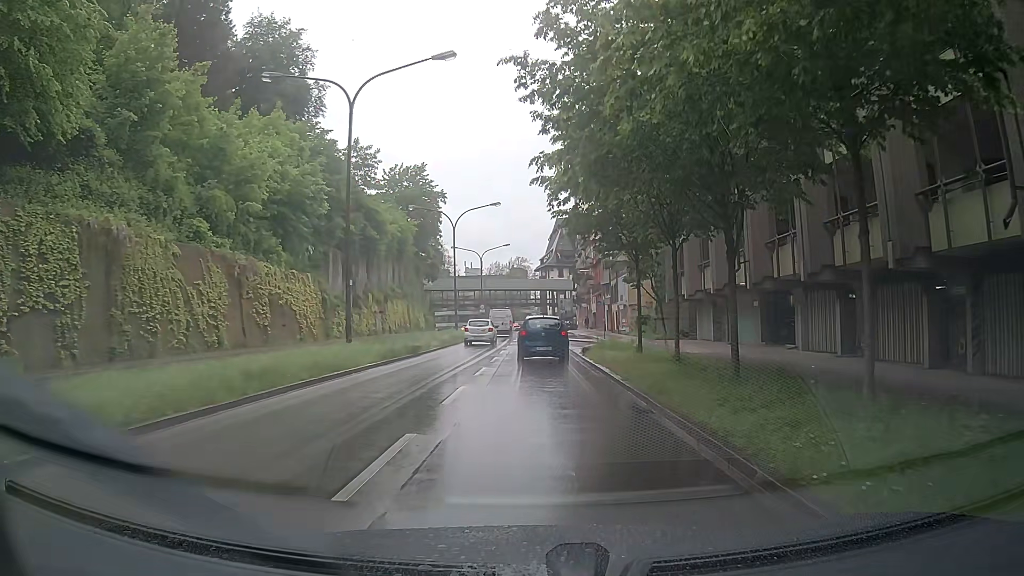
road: primary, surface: asphalt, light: Day
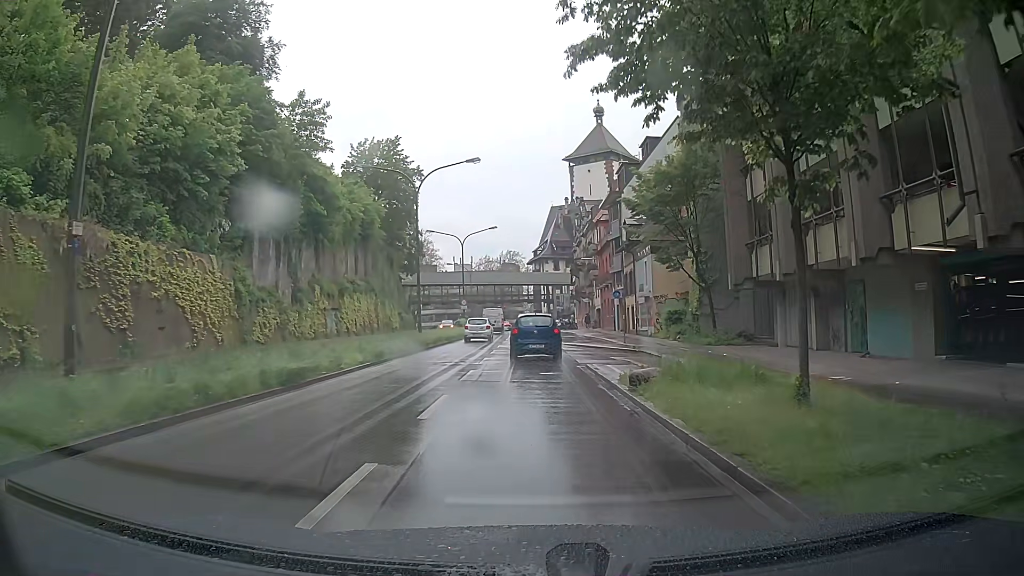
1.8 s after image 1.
(+0.2, +13.7) m; 0°
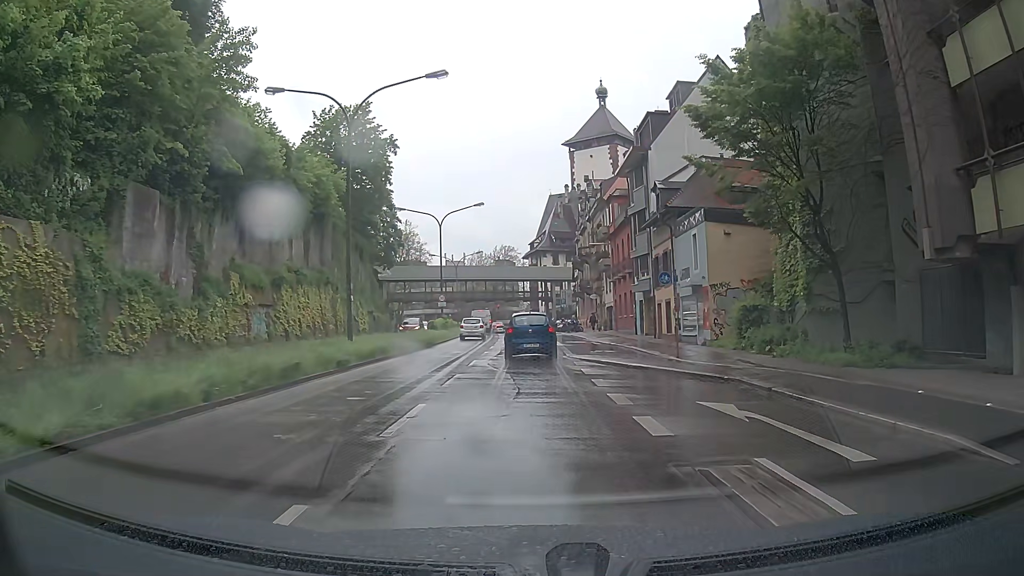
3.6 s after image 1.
(+0.3, +13.6) m; 0°
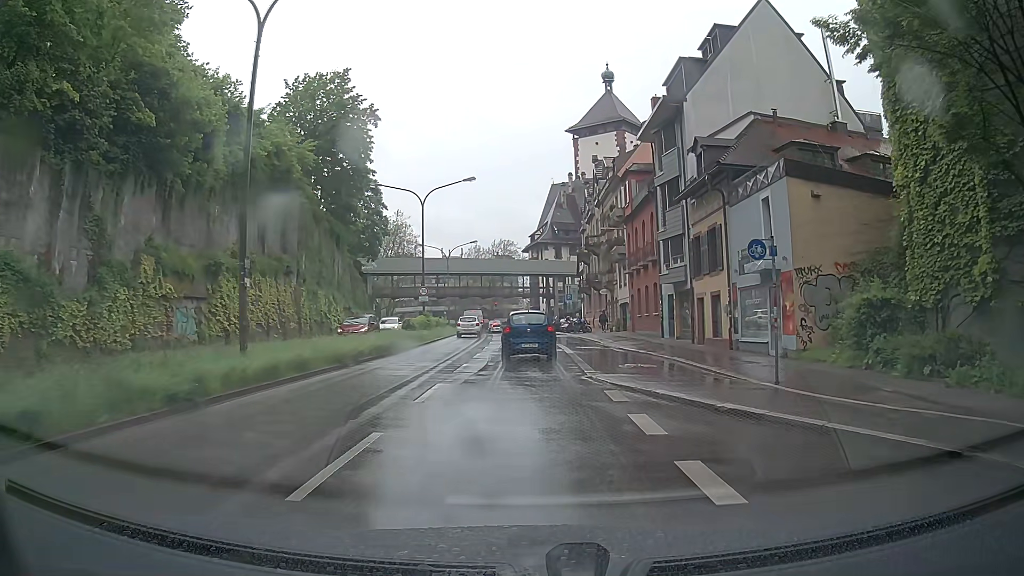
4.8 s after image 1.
(+0.2, +8.9) m; +1°
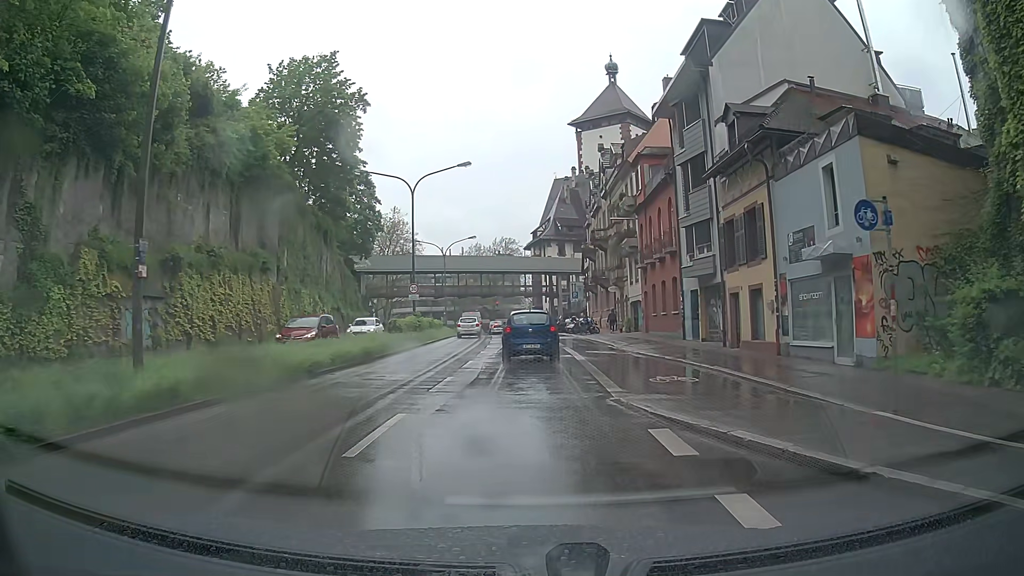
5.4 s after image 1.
(0.0, +4.4) m; 0°
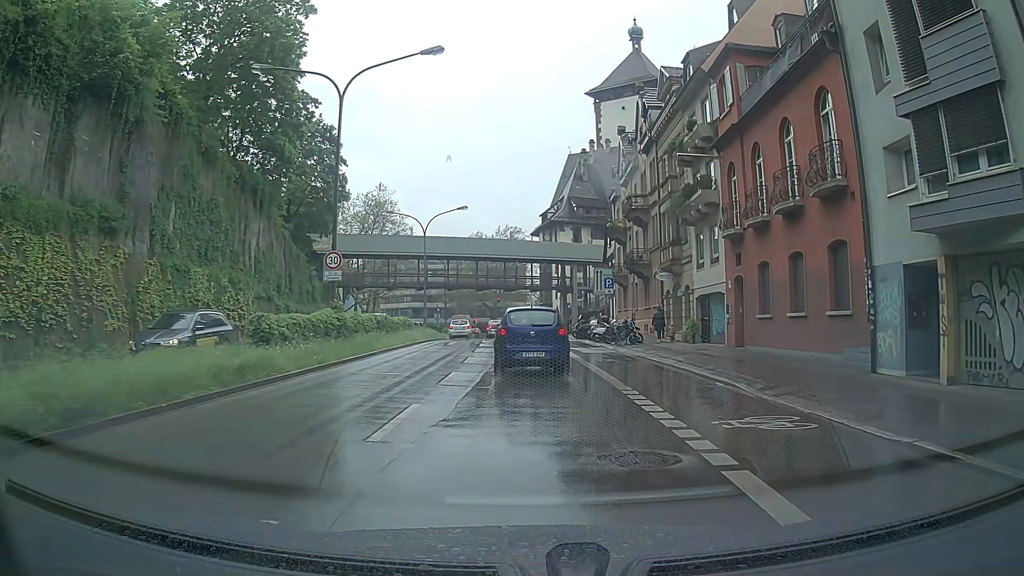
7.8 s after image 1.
(-0.3, +17.2) m; -1°
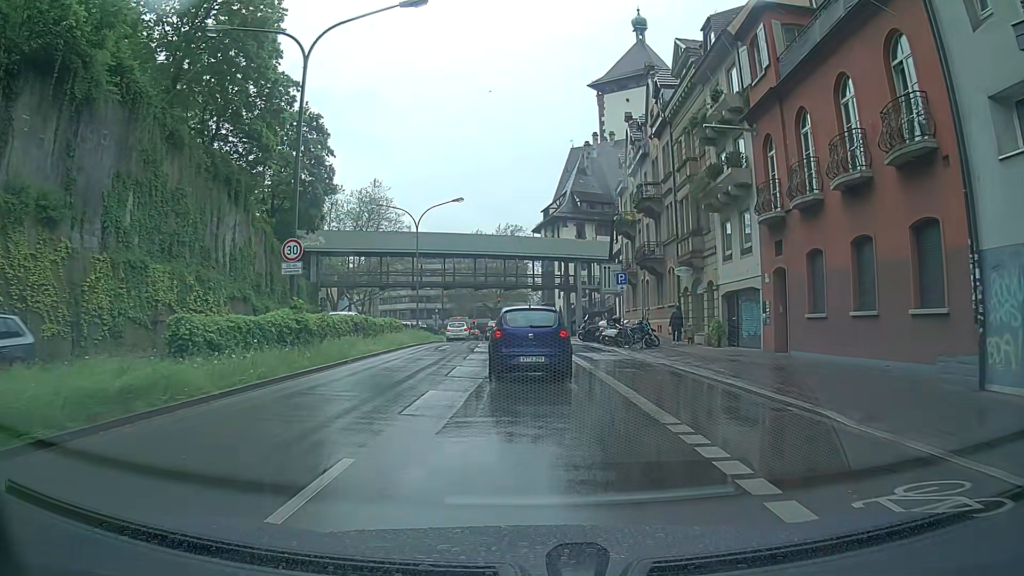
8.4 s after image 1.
(0.0, +3.9) m; +2°
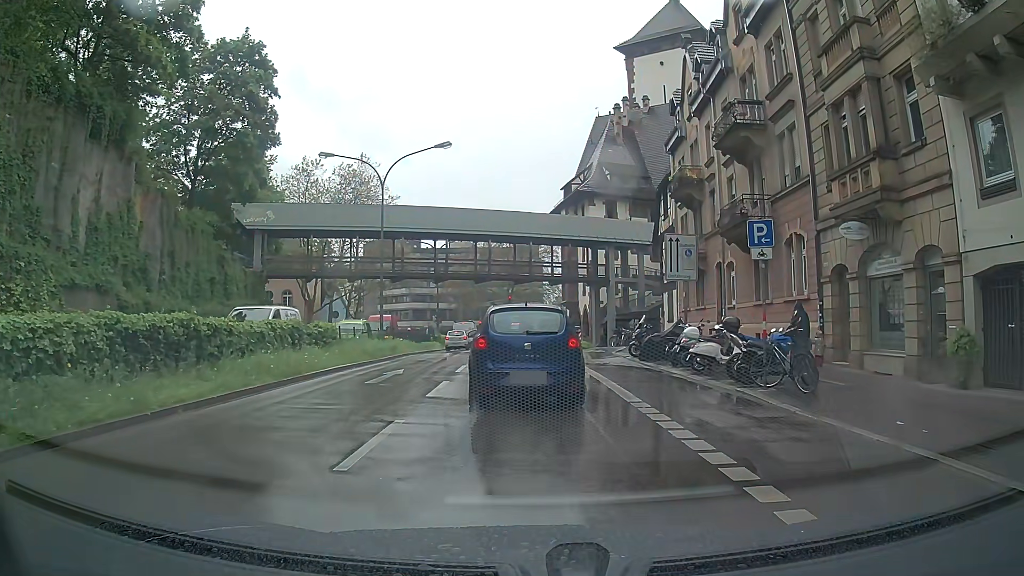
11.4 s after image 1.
(-0.6, +15.3) m; -2°
